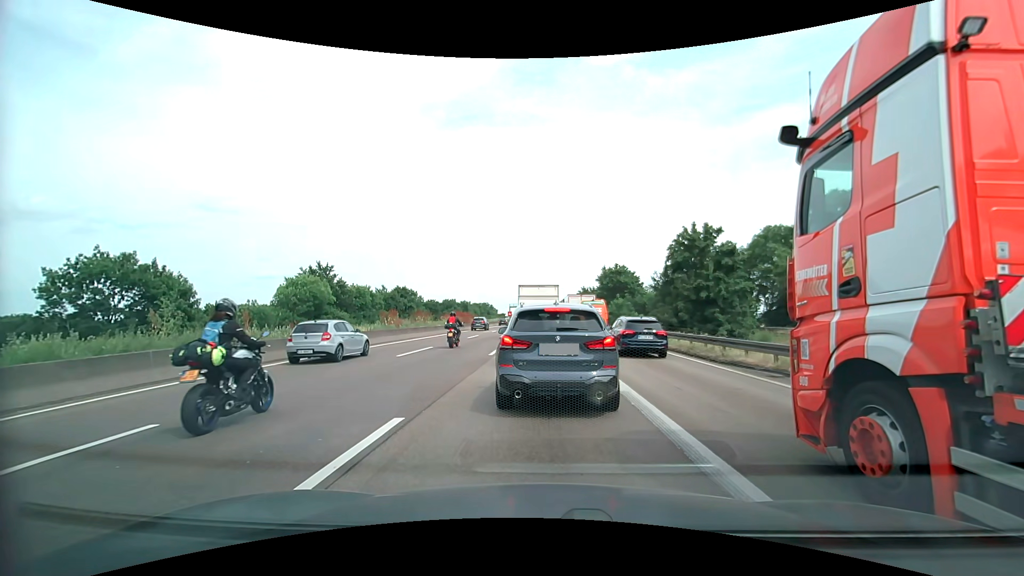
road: motorway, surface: asphalt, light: Day
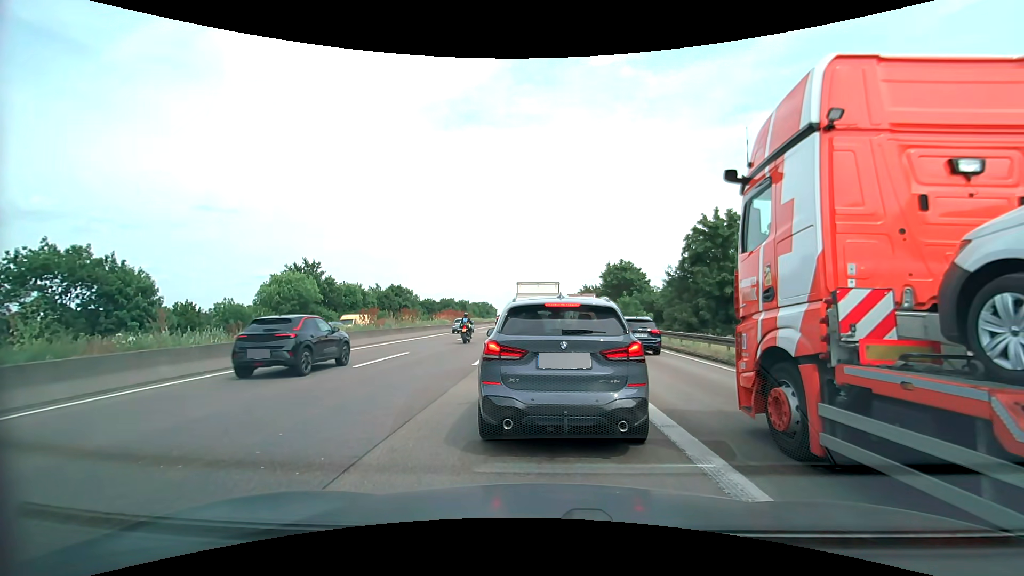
(0.0, +4.2) m; -1°
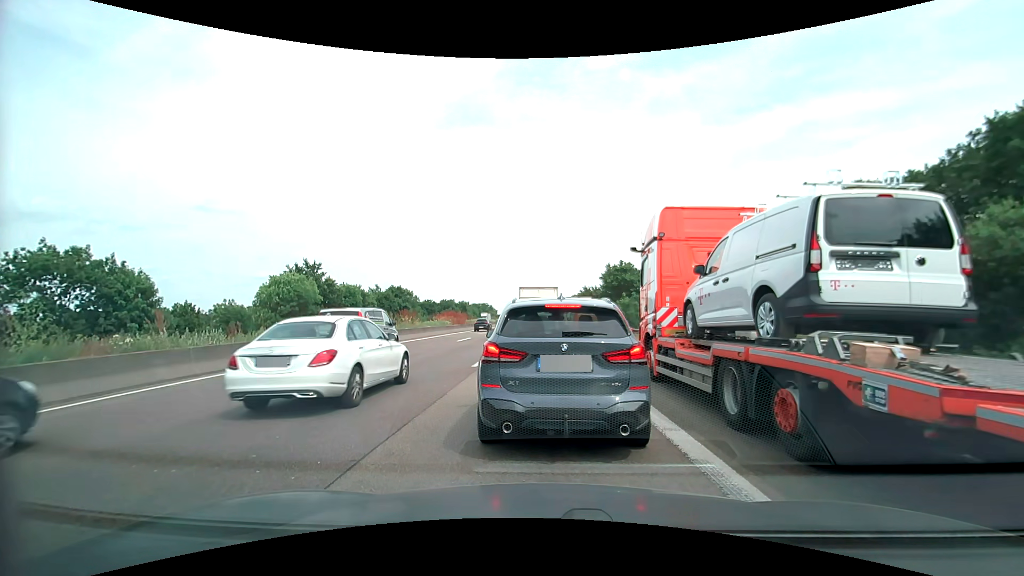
(0.0, +0.2) m; 0°
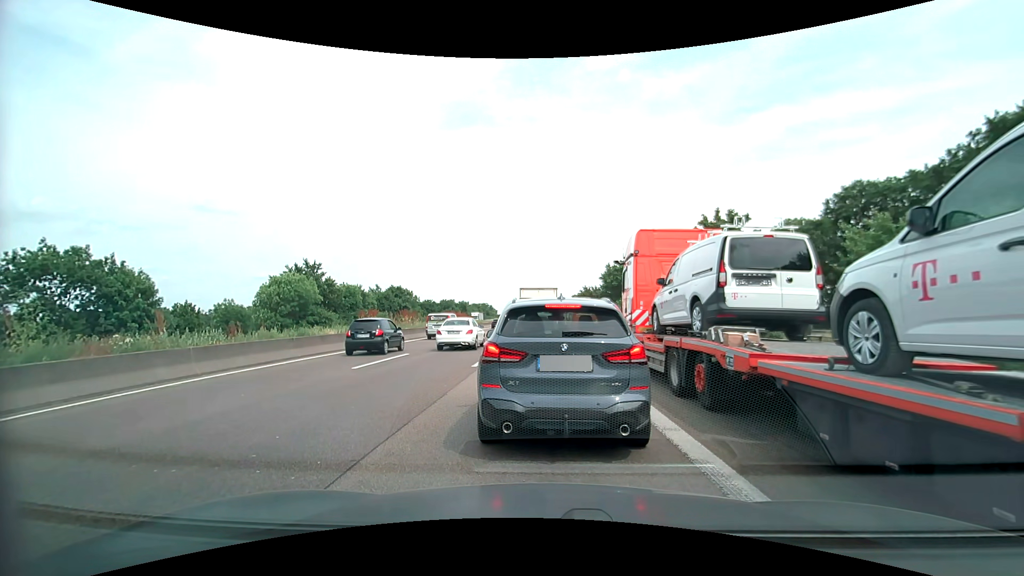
(0.0, 0.0) m; 0°
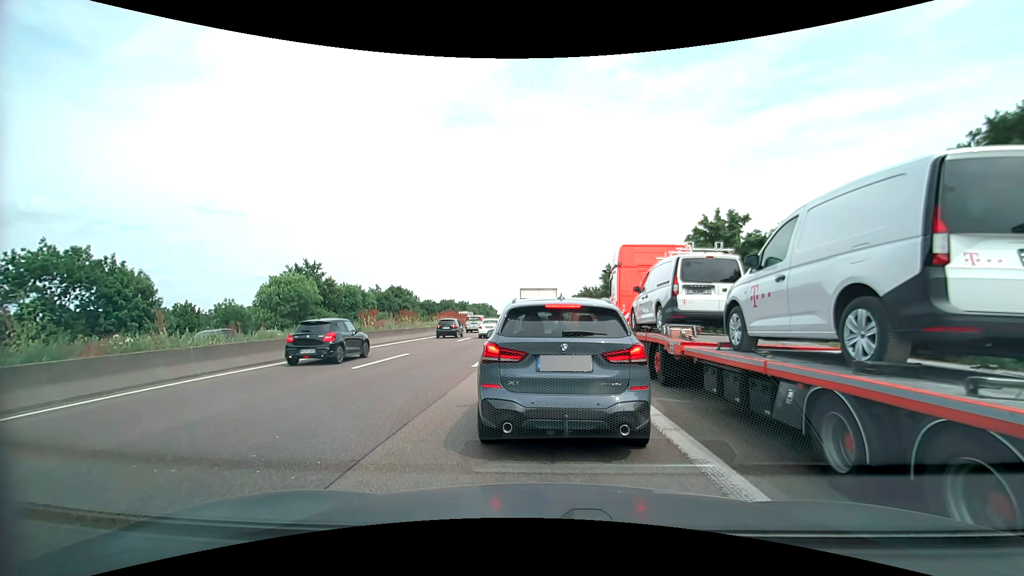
(0.0, 0.0) m; 0°
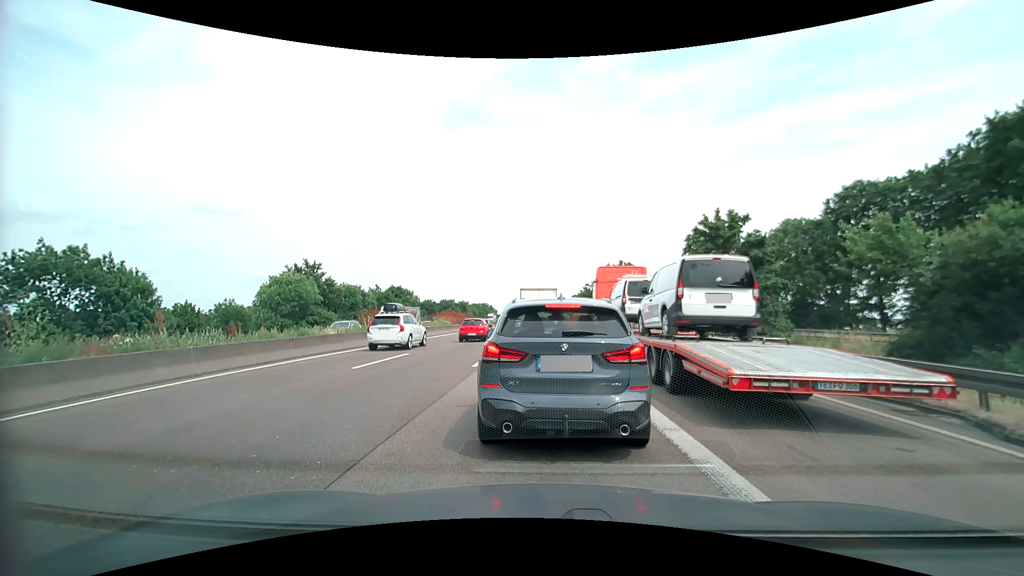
(0.0, 0.0) m; 0°
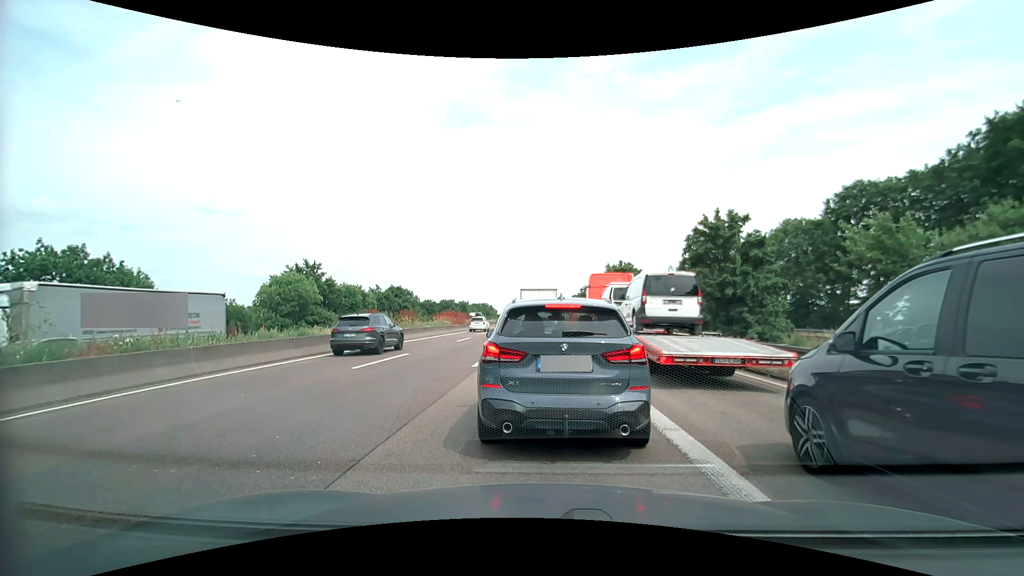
(0.0, 0.0) m; 0°
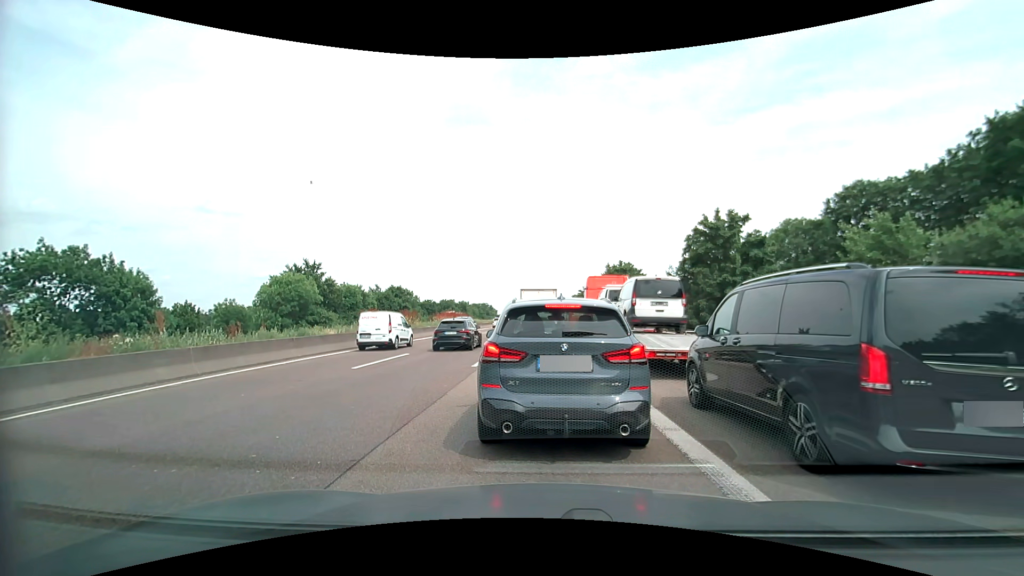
(0.0, 0.0) m; 0°
